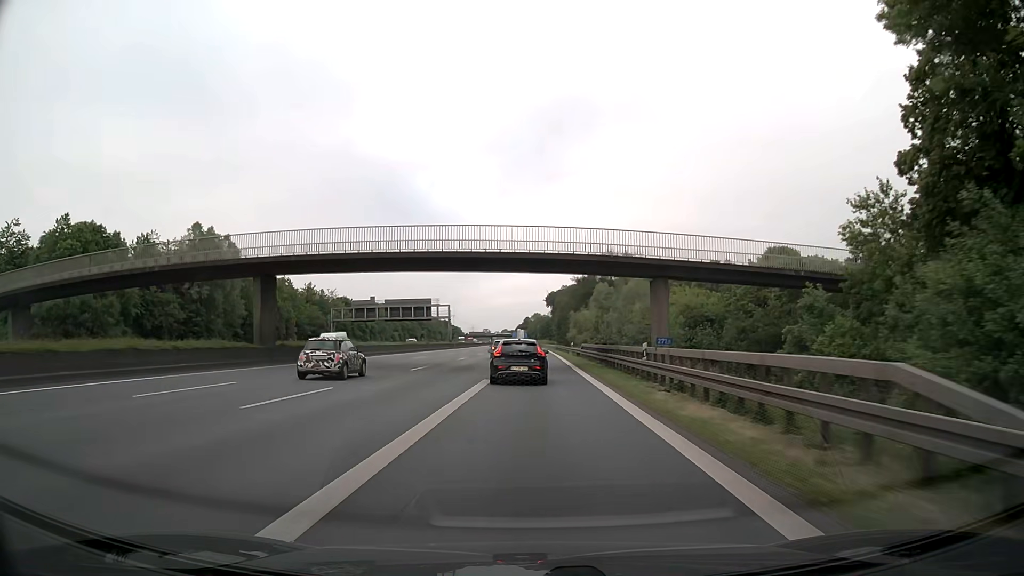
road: motorway_link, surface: asphalt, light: Day
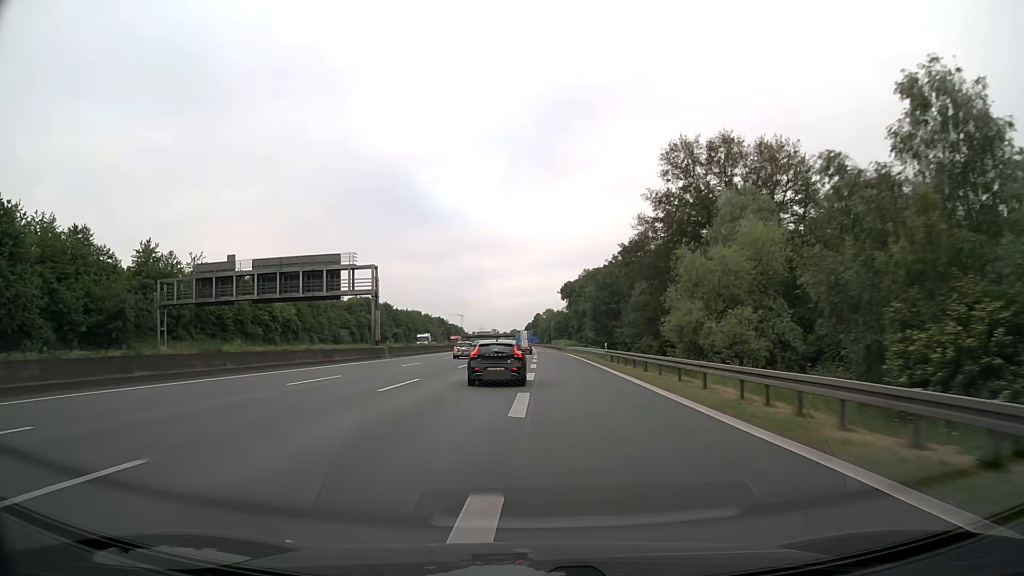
(-0.1, +65.9) m; -1°
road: motorway
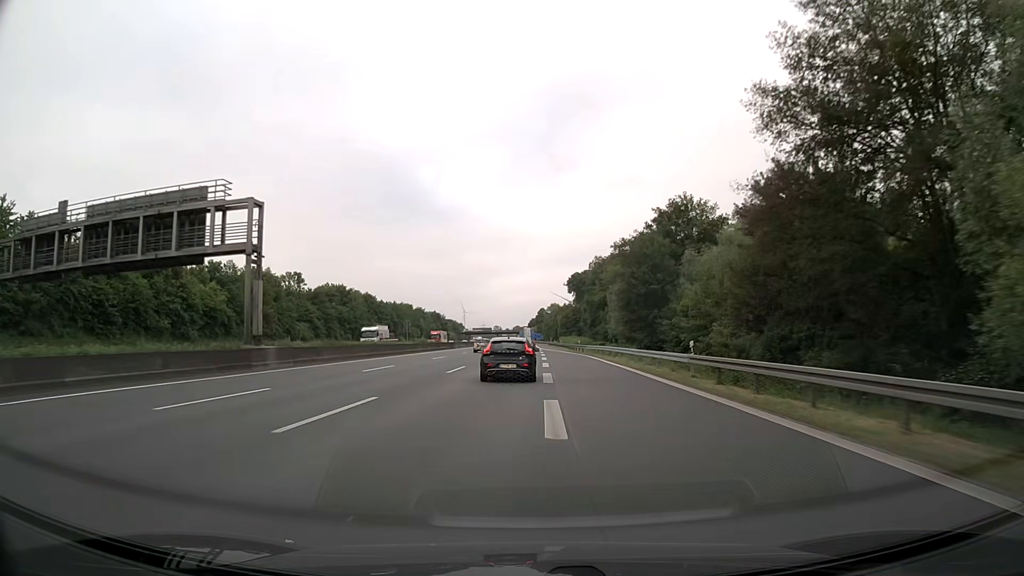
(-0.1, +27.1) m; 0°
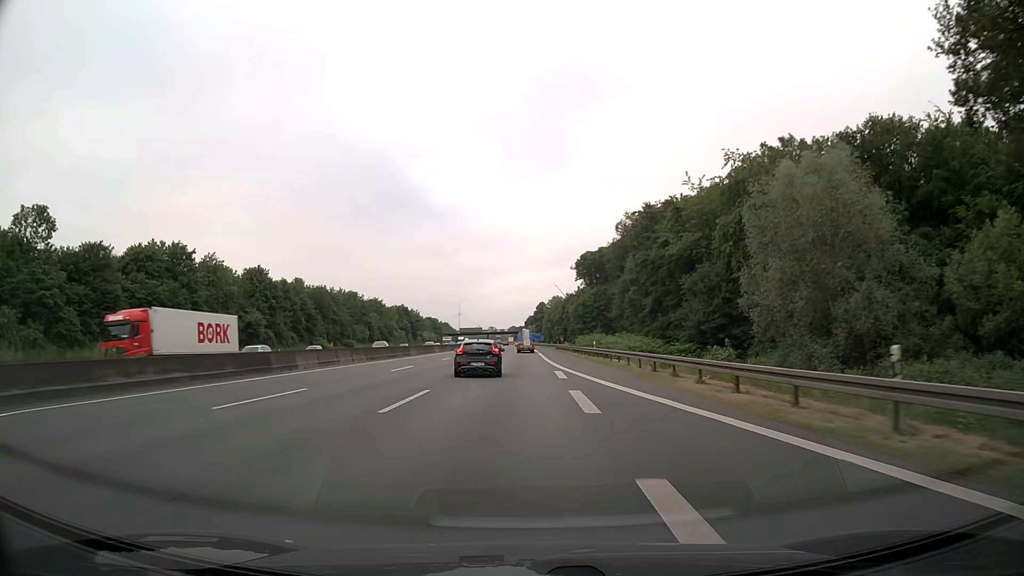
(+0.3, +68.7) m; +1°
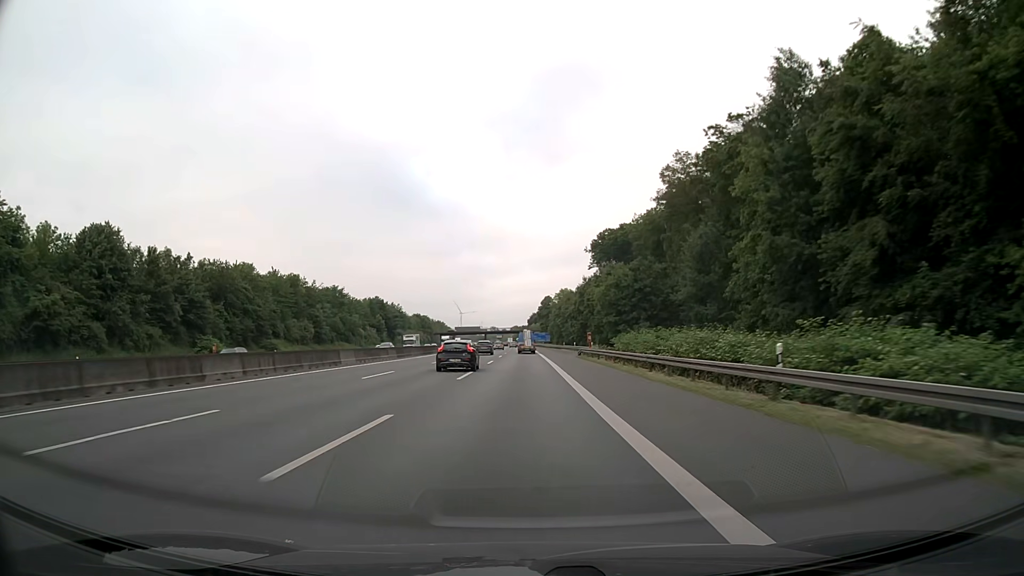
(-0.3, +42.7) m; -1°
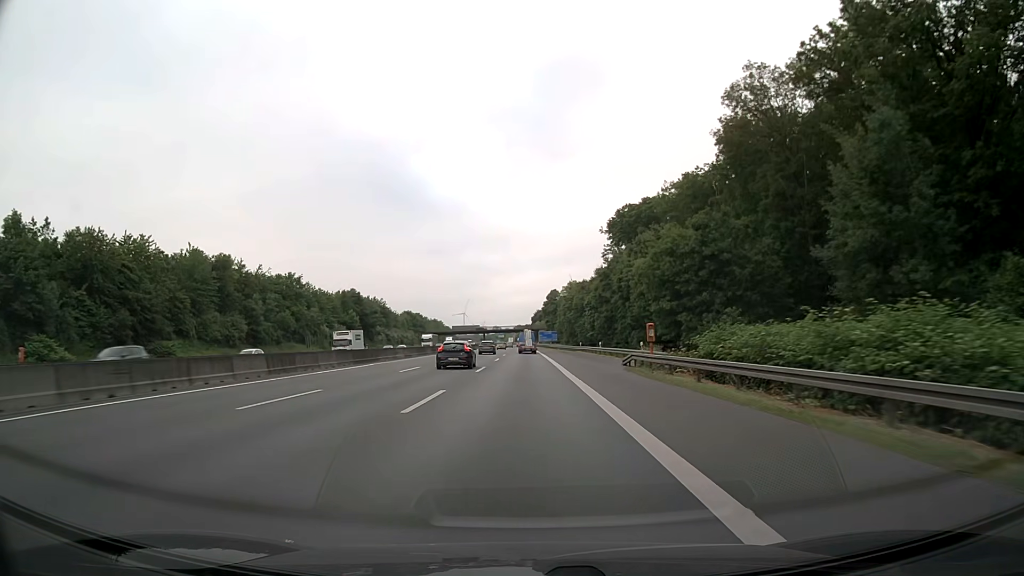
(-0.1, +29.7) m; 0°
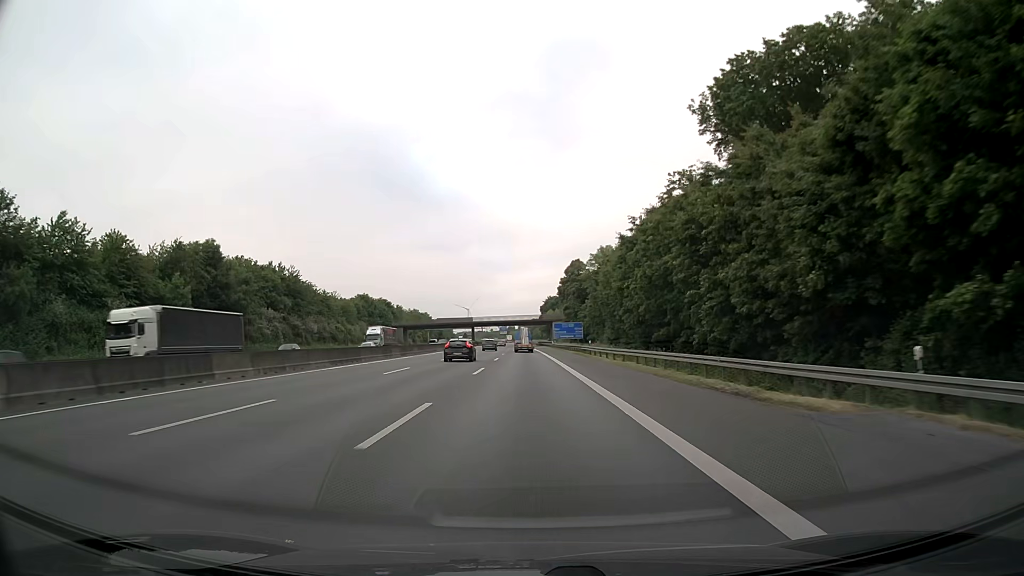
(-0.6, +76.6) m; -1°
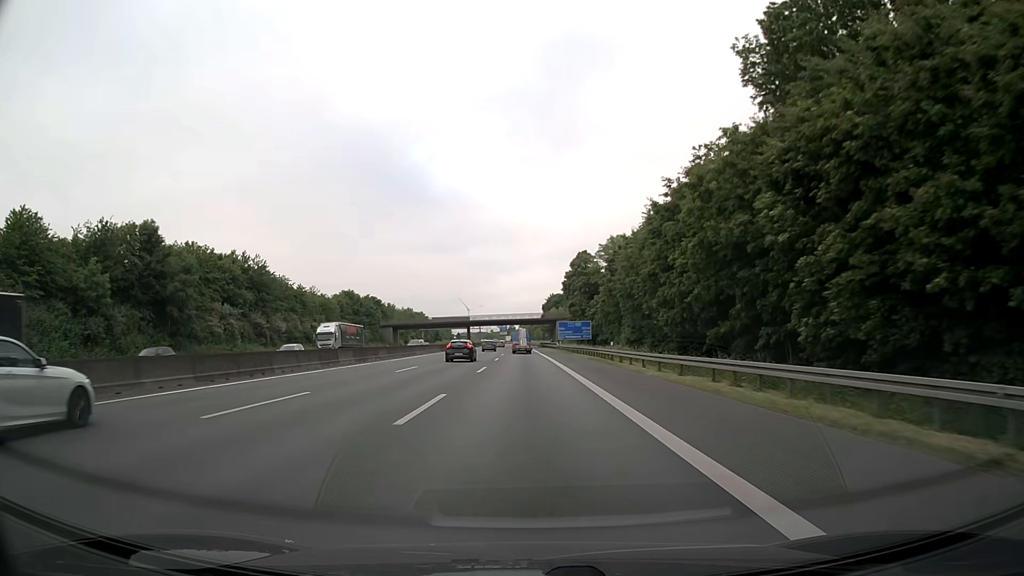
(0.0, +15.5) m; 0°
(0, +10) (0, +20) (0, +30) (0, +40) (0, +50) (0, +60) (-1, +70) (-1, +80) (-1, +90) (-1, +100) m
